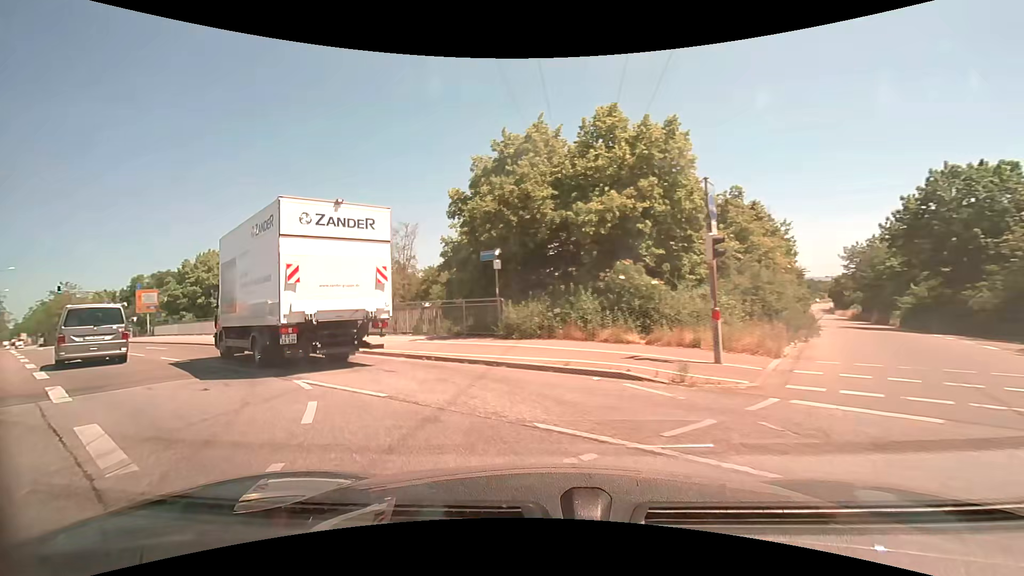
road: primary_link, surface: asphalt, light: Day
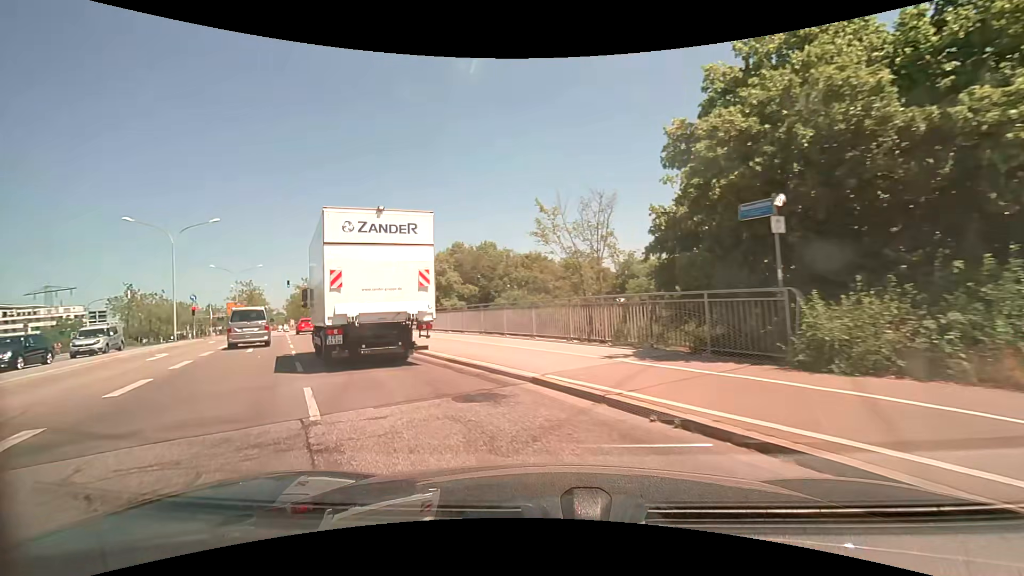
(-1.3, +7.0) m; -22°
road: primary
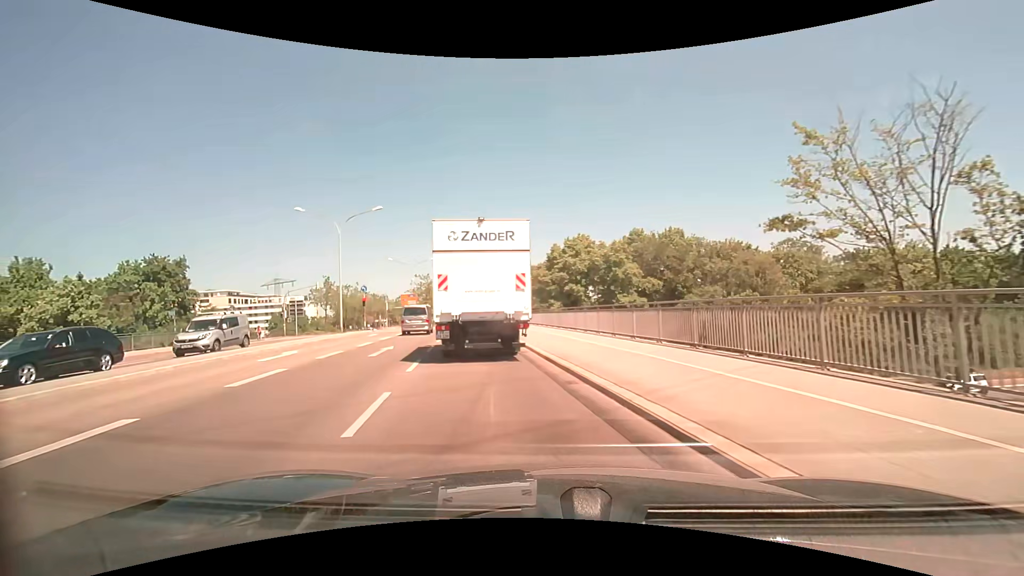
(-1.3, +7.3) m; -19°
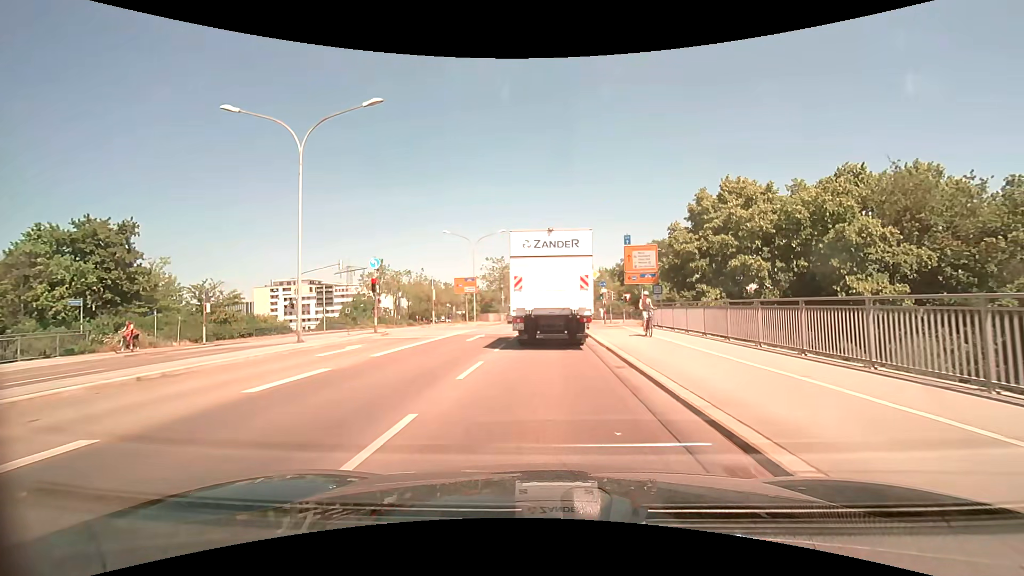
(-2.8, +20.5) m; -11°
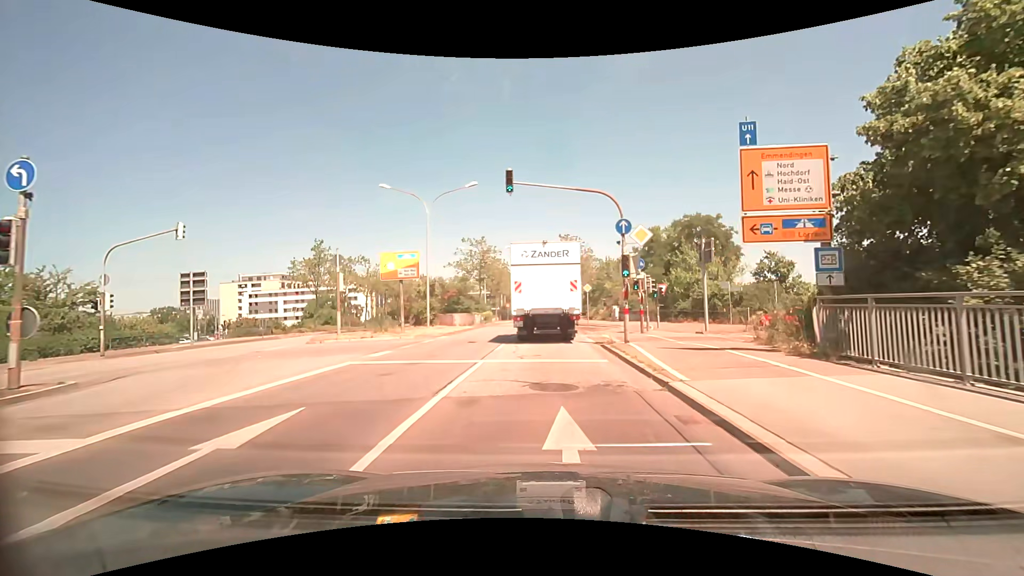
(+0.1, +19.2) m; +1°
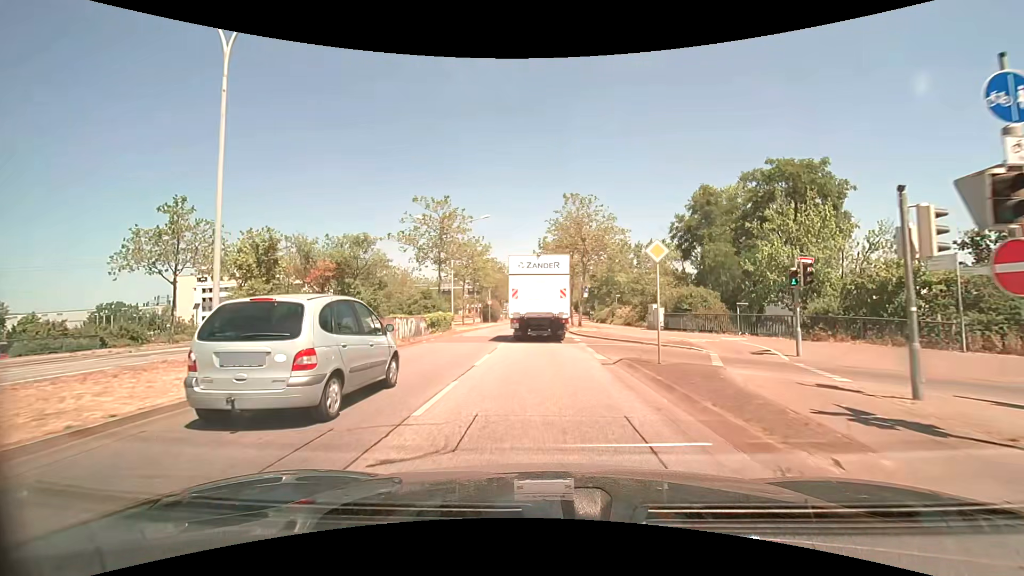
(+0.1, +21.3) m; 0°
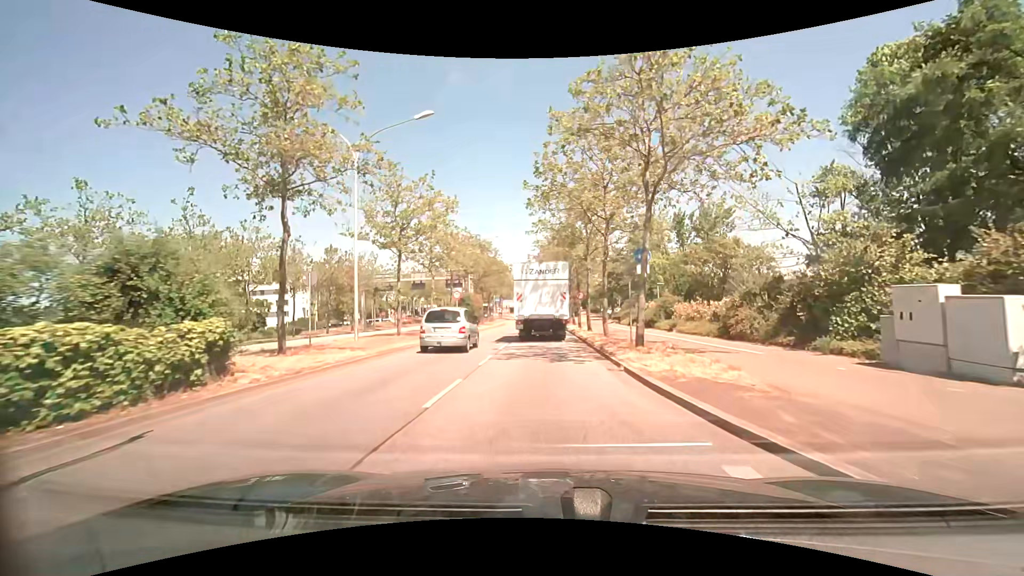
(+0.1, +23.3) m; 0°
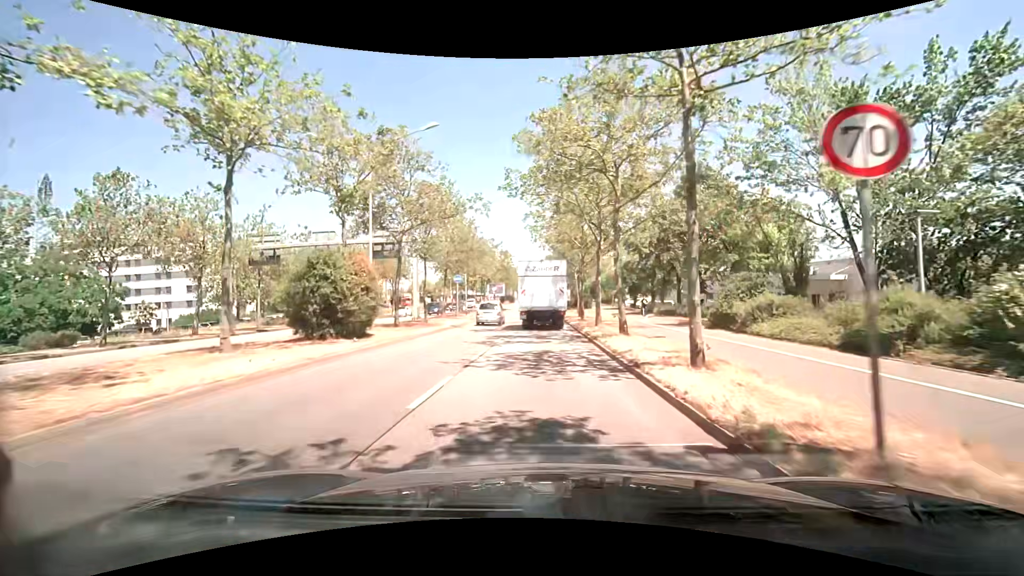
(-0.1, +30.6) m; 0°
(0, +10) (0, +20) (0, +30) (0, +40) (0, +50) (-1, +60) (-1, +70) (-1, +80) (-1, +90) (-1, +100) m
